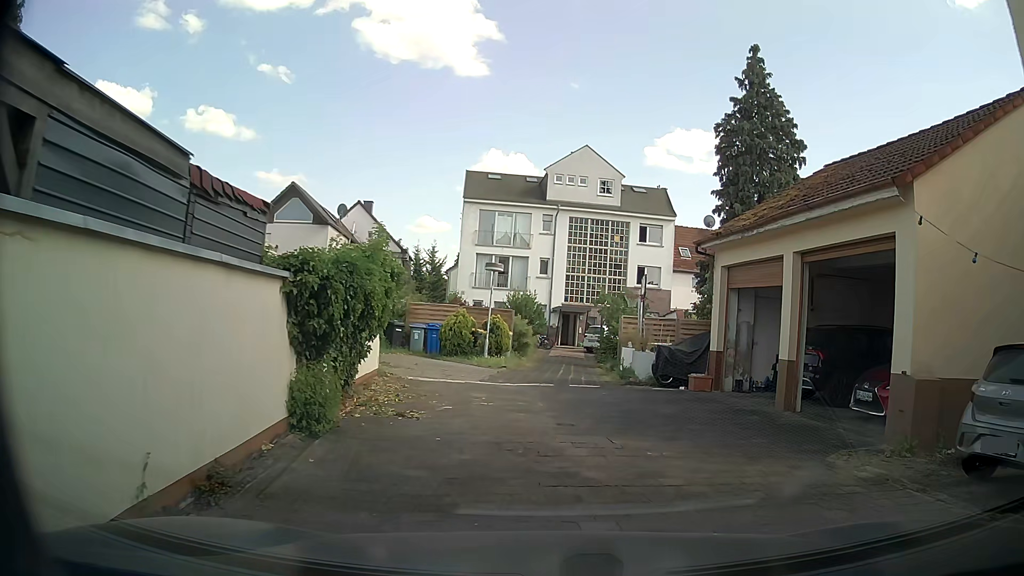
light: Day
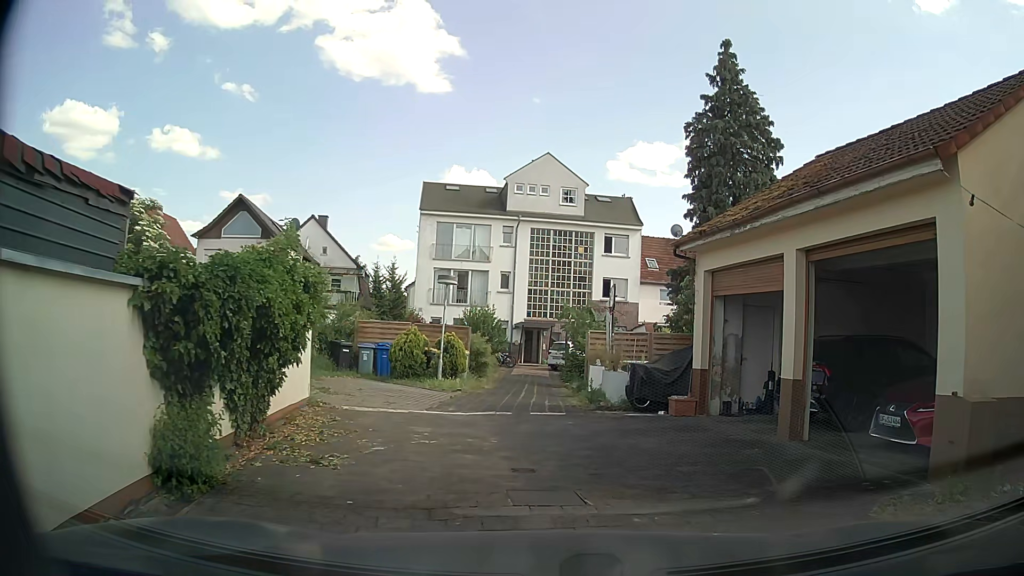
(+0.1, +2.0) m; +1°
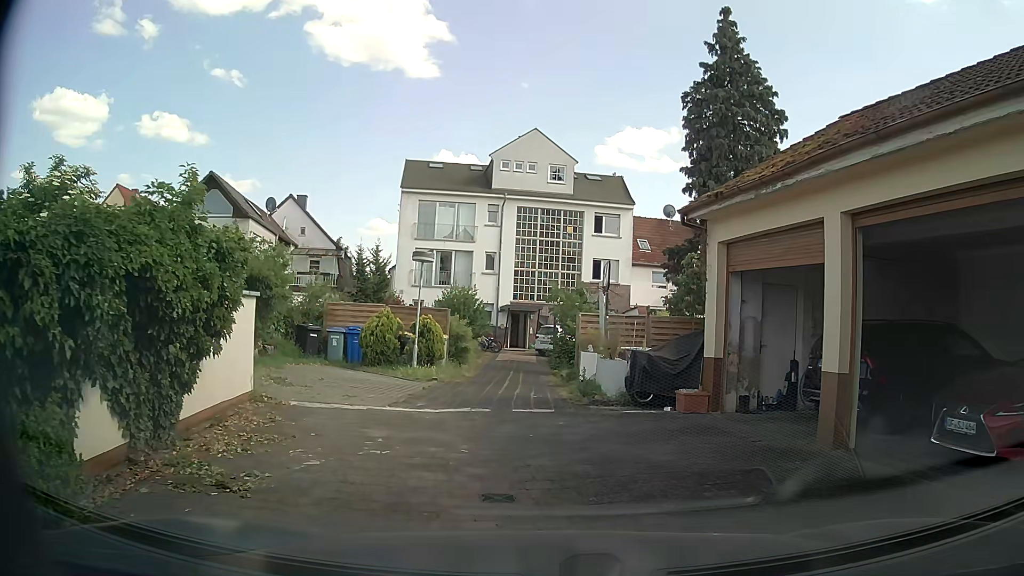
(+0.1, +1.9) m; +3°
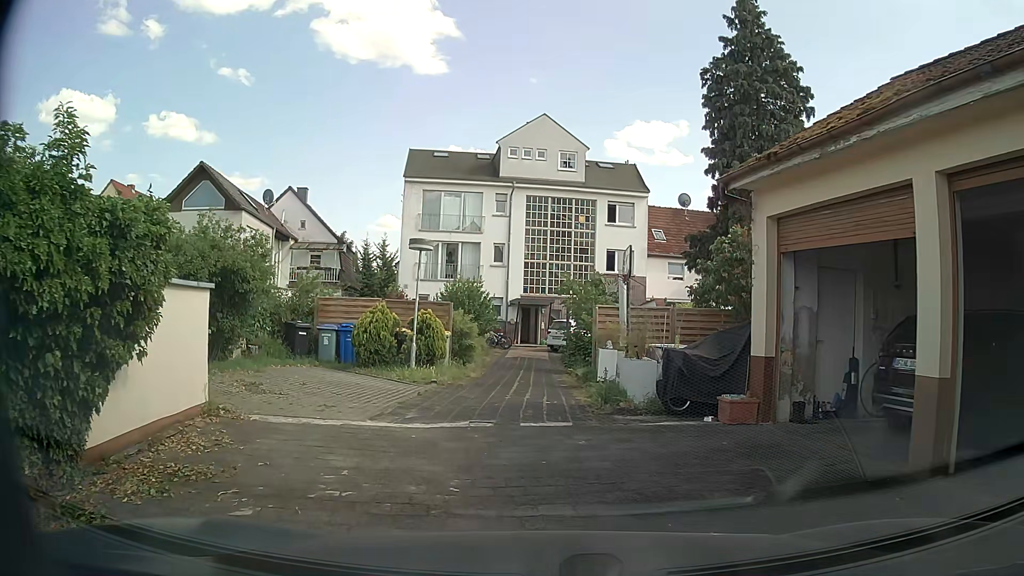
(0.0, +1.9) m; -1°
